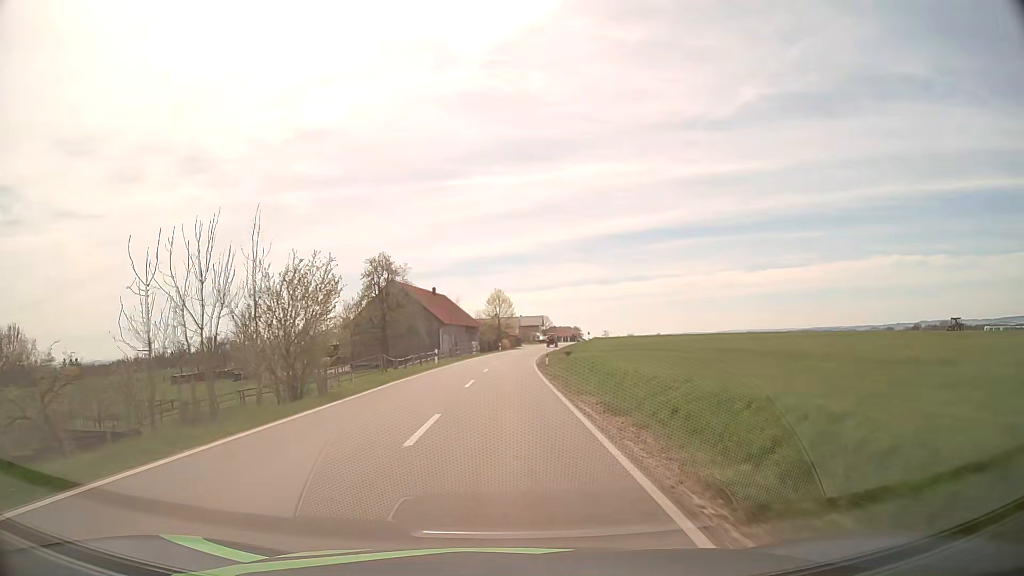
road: tertiary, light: Day
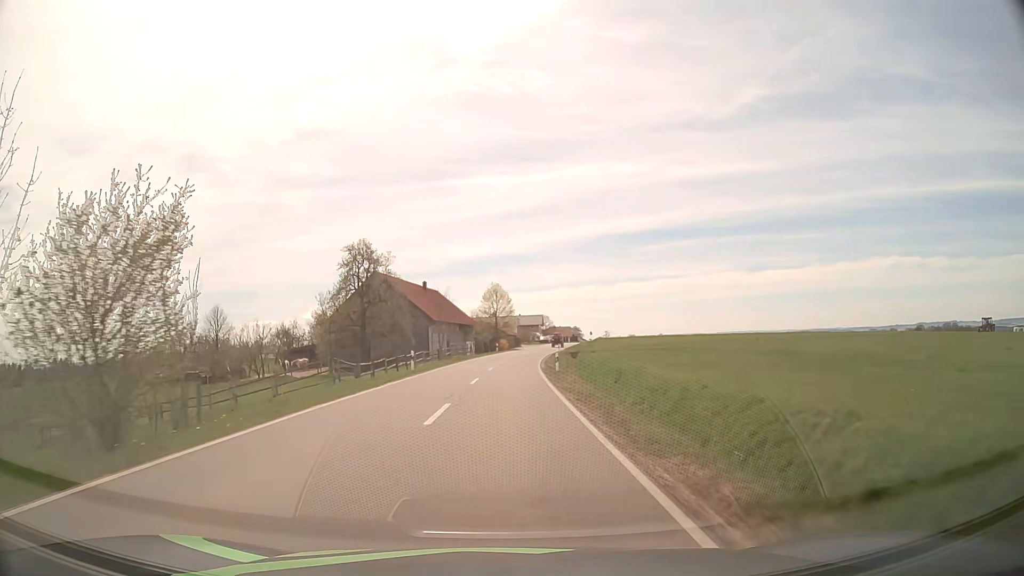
(0.0, +10.0) m; 0°
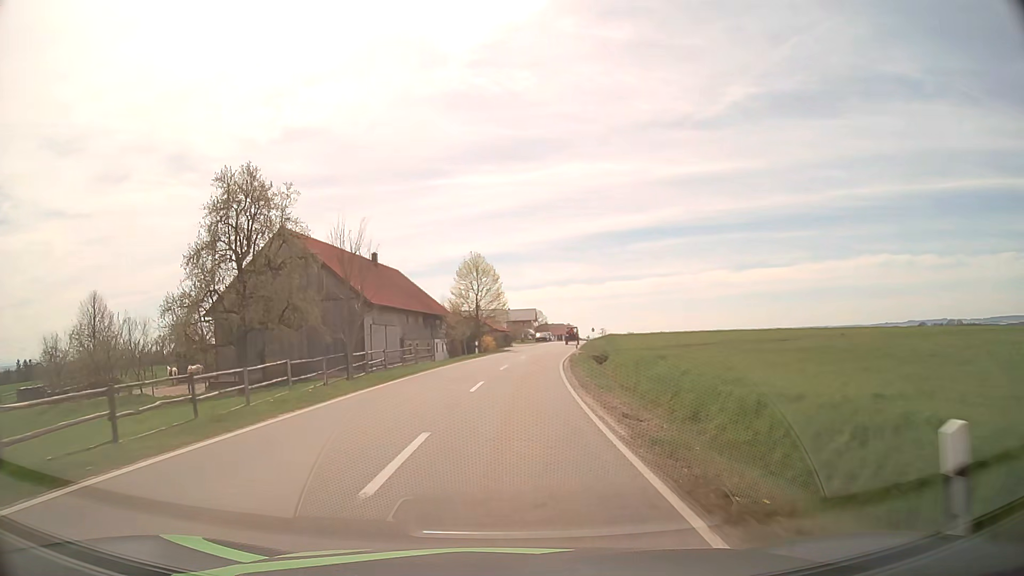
(+0.2, +29.2) m; +1°
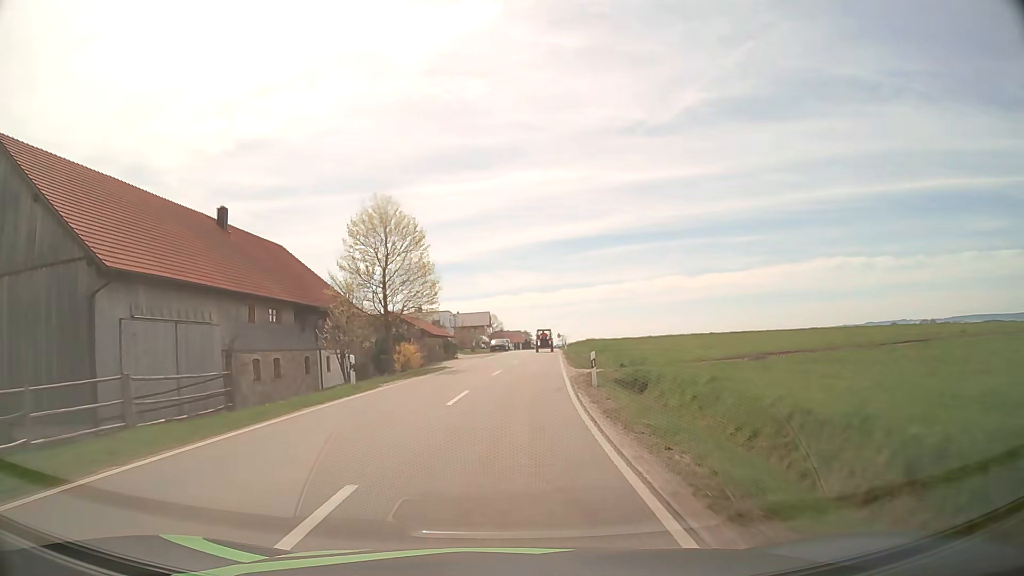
(+0.9, +27.4) m; +4°
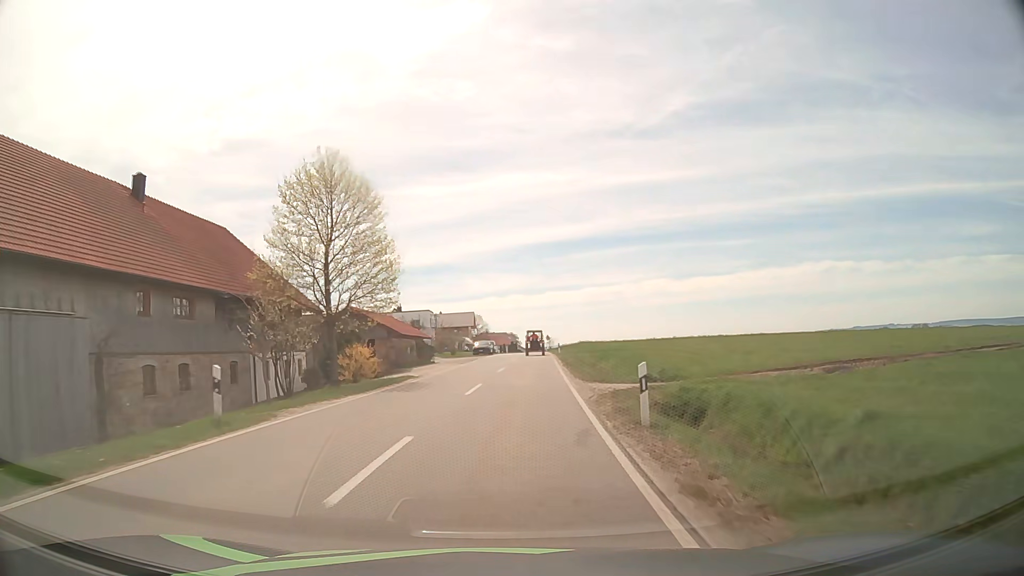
(+0.1, +8.7) m; +1°
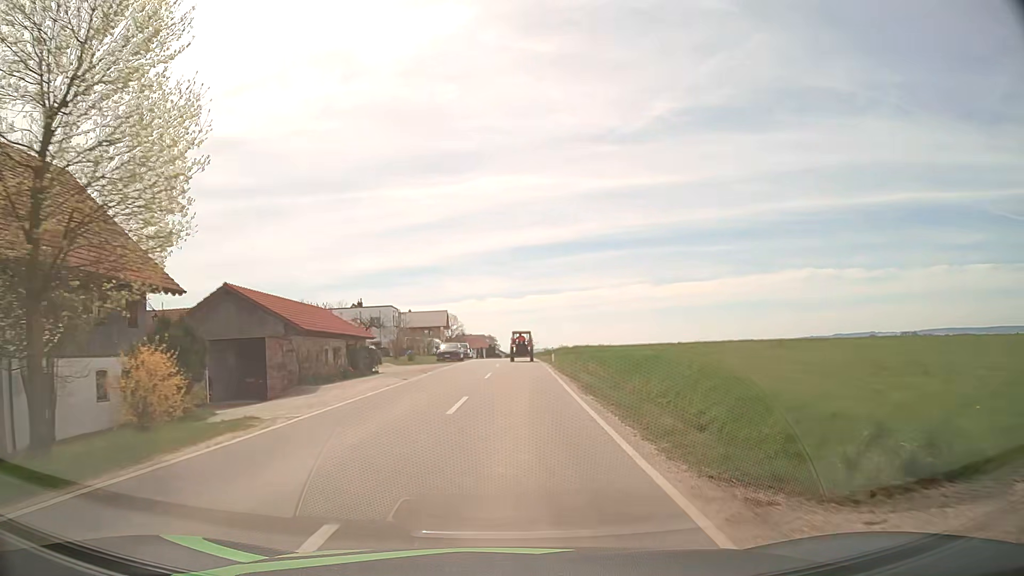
(+0.3, +16.2) m; +2°
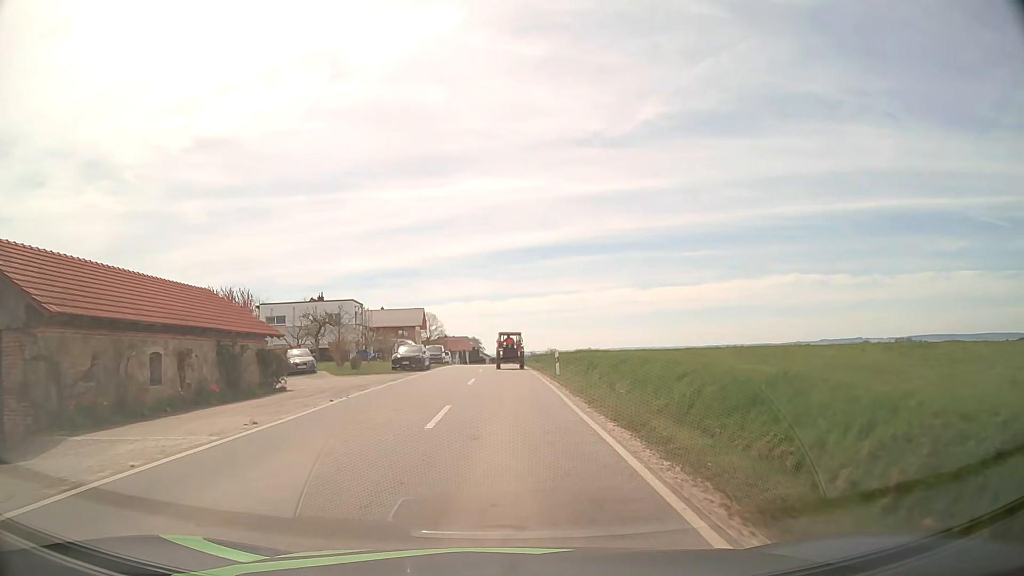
(+0.2, +14.5) m; +1°
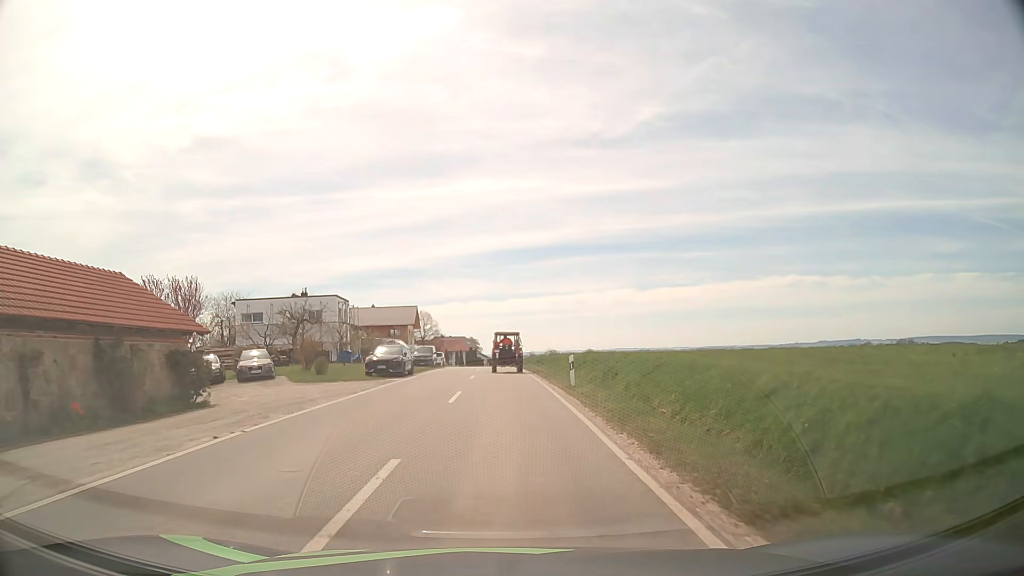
(0.0, +6.8) m; 0°
(0, +10) (0, +20) (0, +30) (0, +40) (0, +50) (-1, +60) (-1, +70) (-2, +80) (-2, +90) (-3, +100) m
